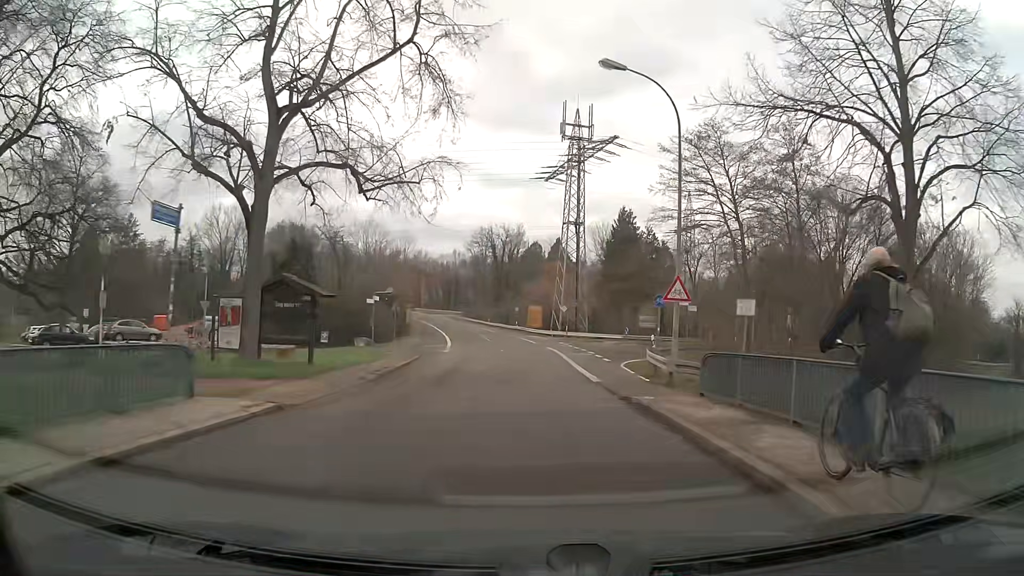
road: tertiary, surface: asphalt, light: Day
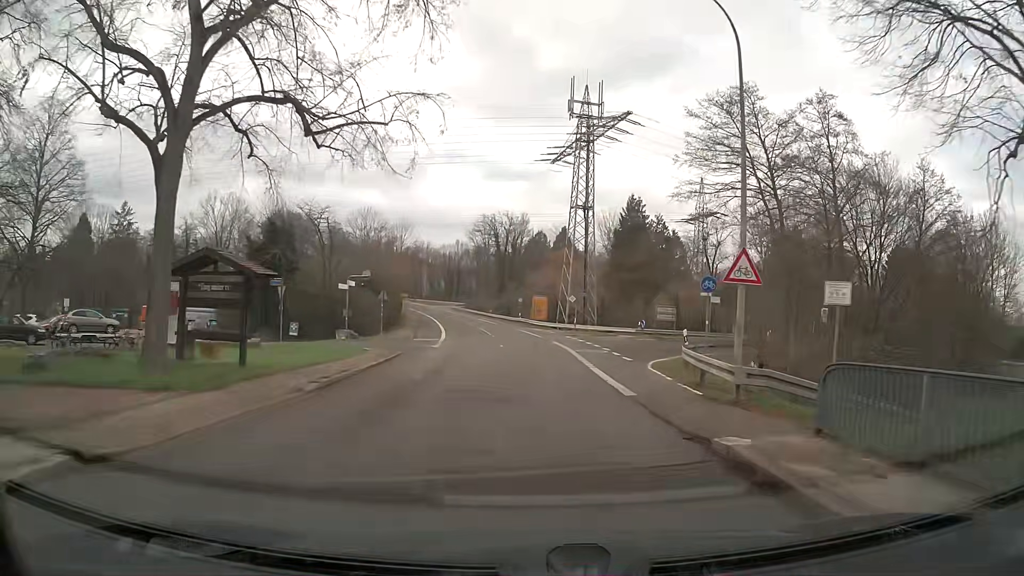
(-0.1, +5.7) m; -1°
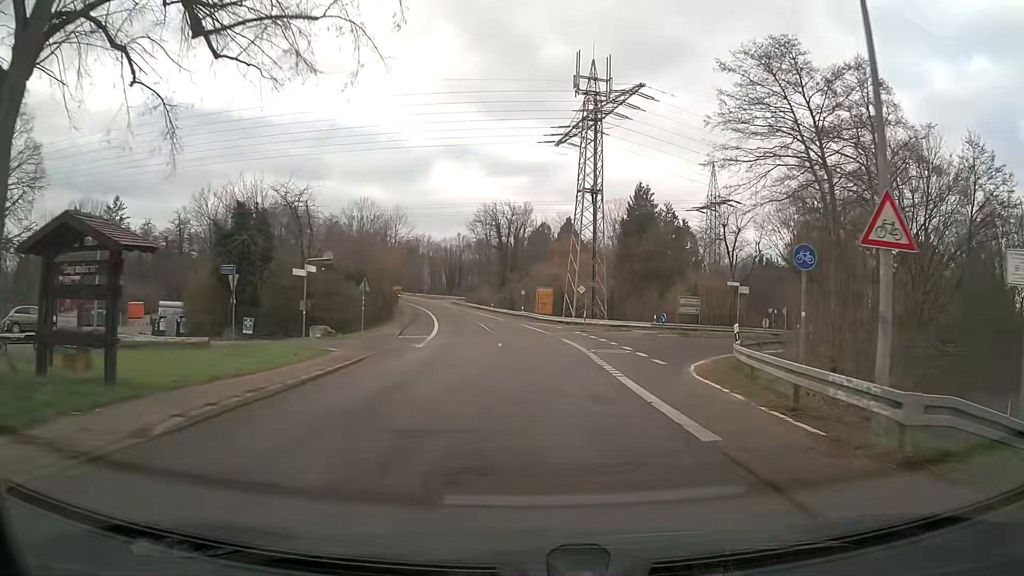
(0.0, +5.9) m; -1°
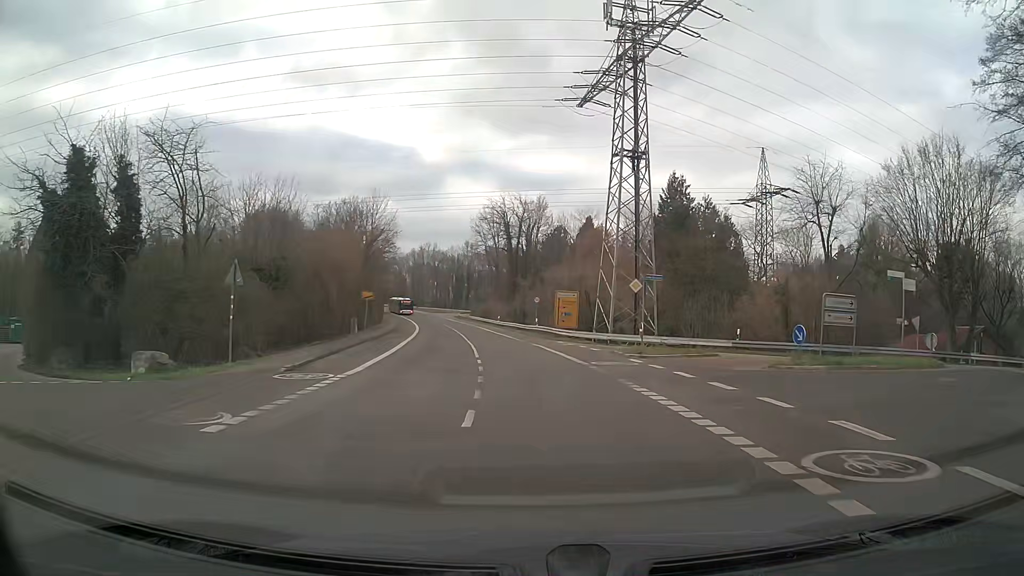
(0.0, +18.8) m; -1°
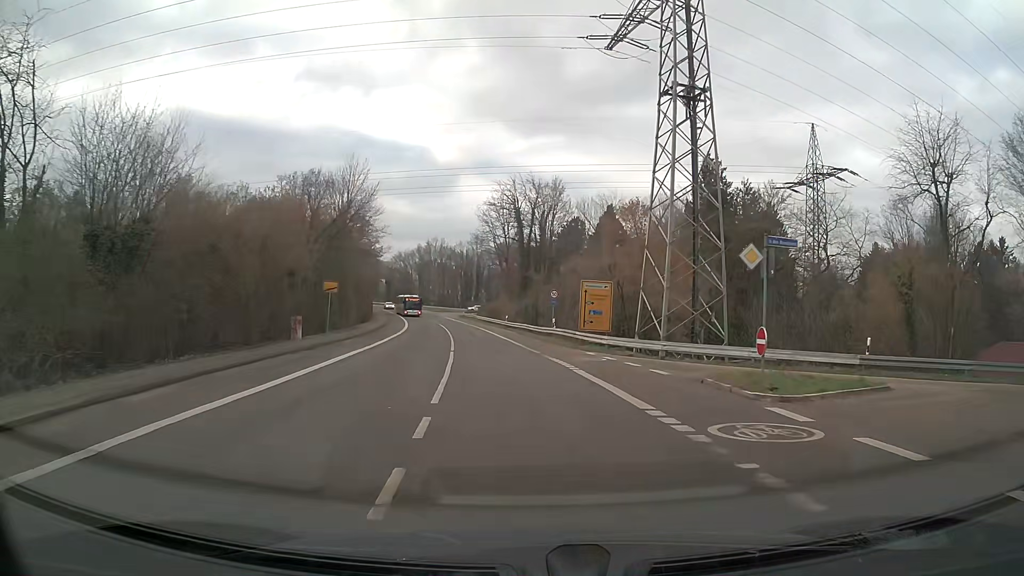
(-0.1, +13.2) m; -1°
(0, +10) (-1, +20) (-1, +30) (-2, +40) (-4, +50) (-5, +60) (-7, +70) (-8, +79) (-10, +89) (-13, +99) m
